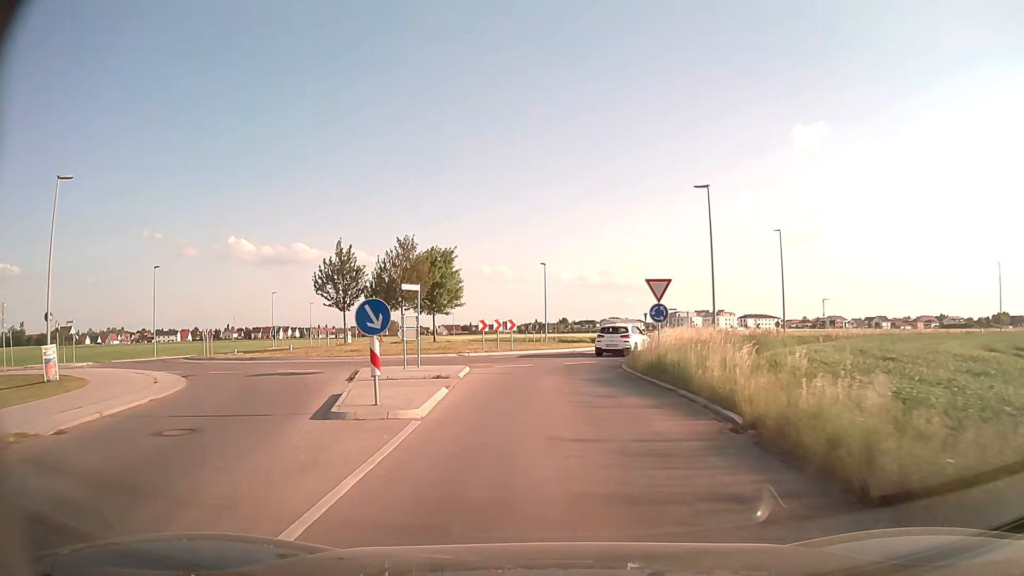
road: tertiary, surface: asphalt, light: Day
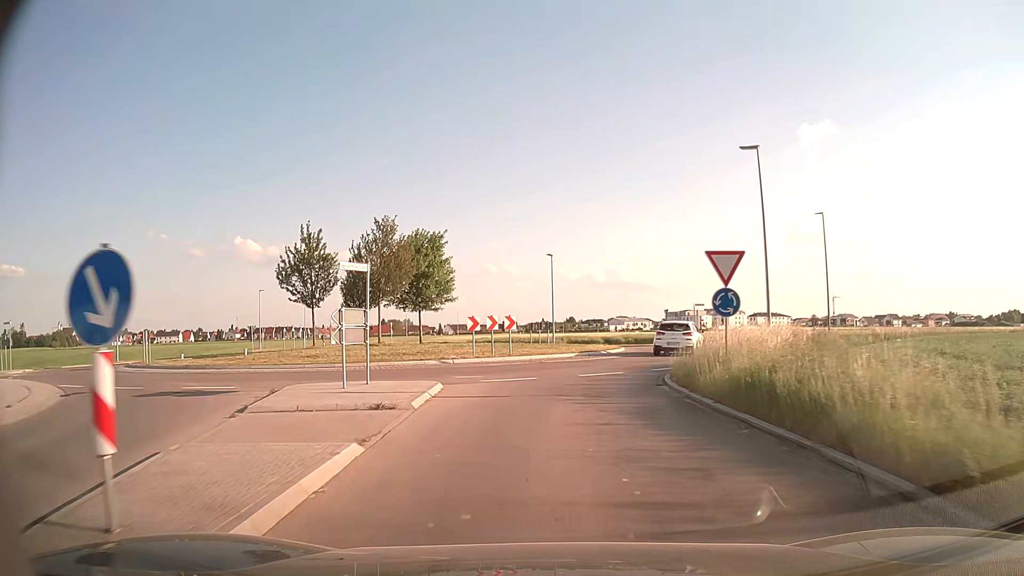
(0.0, +7.1) m; 0°
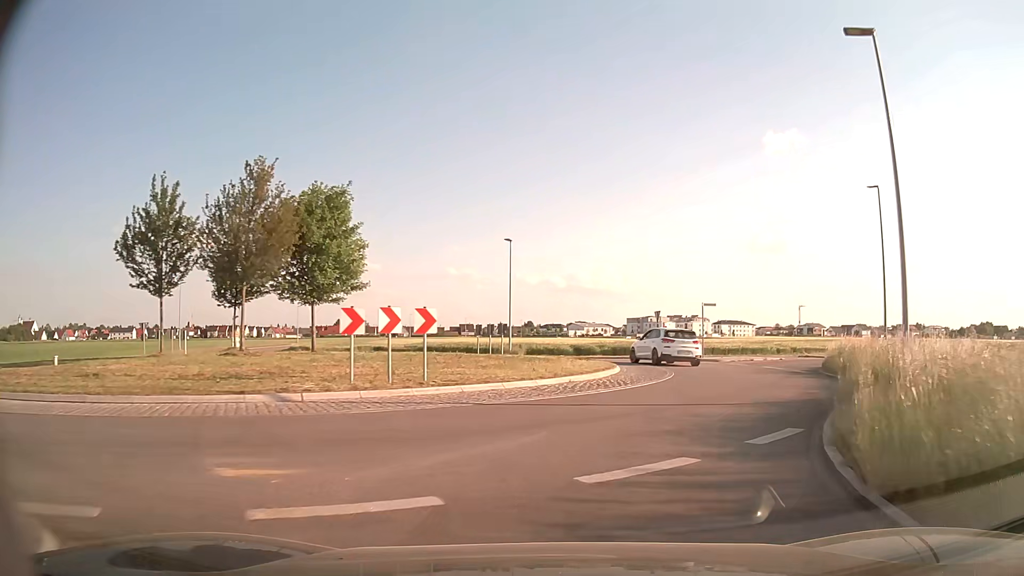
(0.0, +12.2) m; +3°
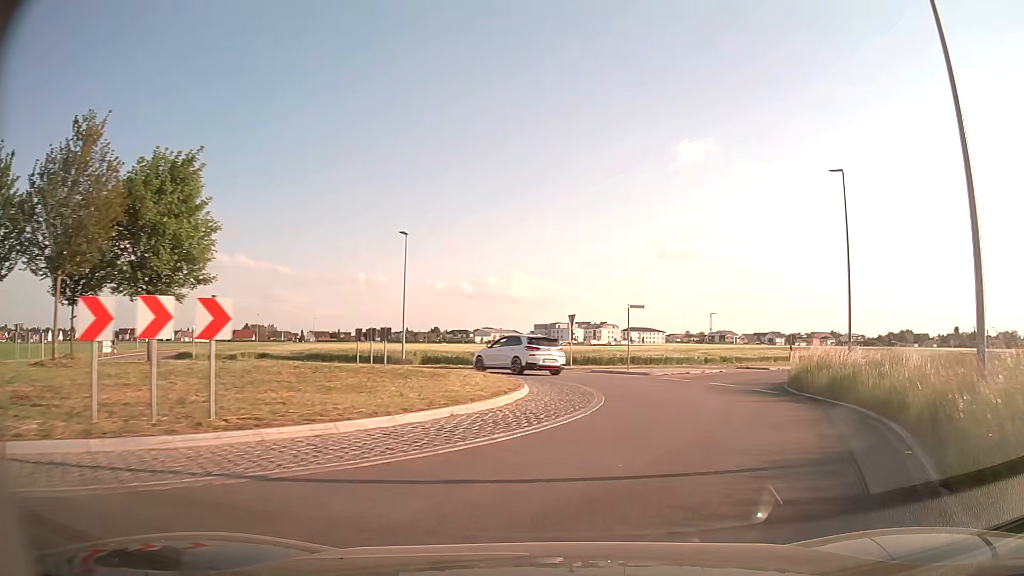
(+0.3, +5.7) m; +7°
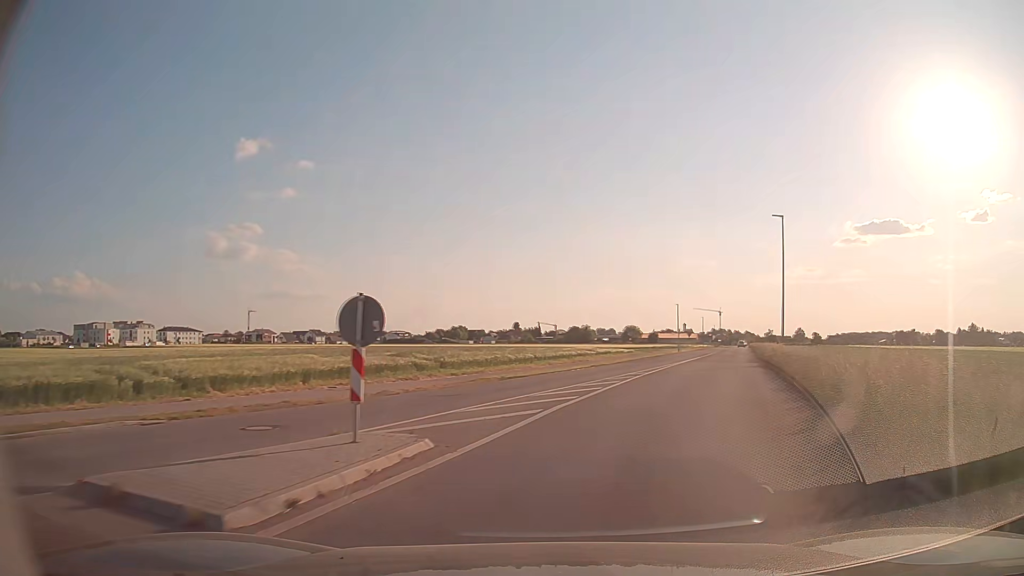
(+9.2, +27.7) m; +38°
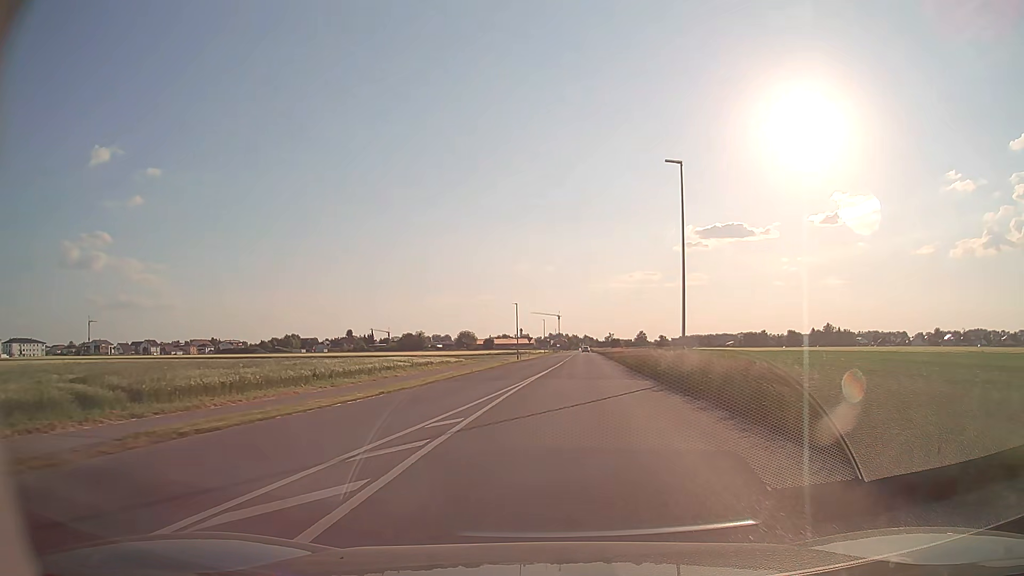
(+2.3, +14.1) m; +15°
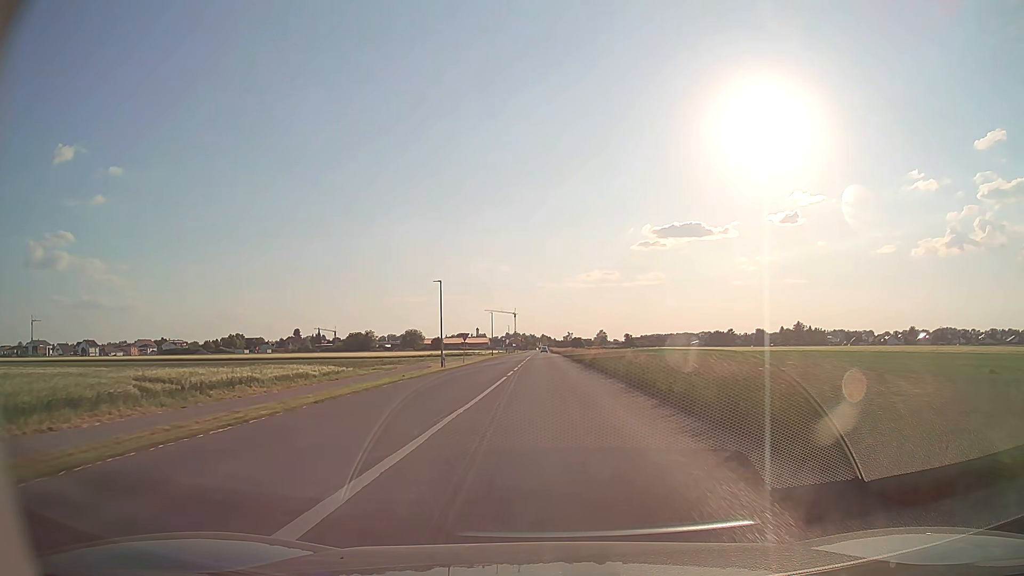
(+1.4, +26.8) m; +4°
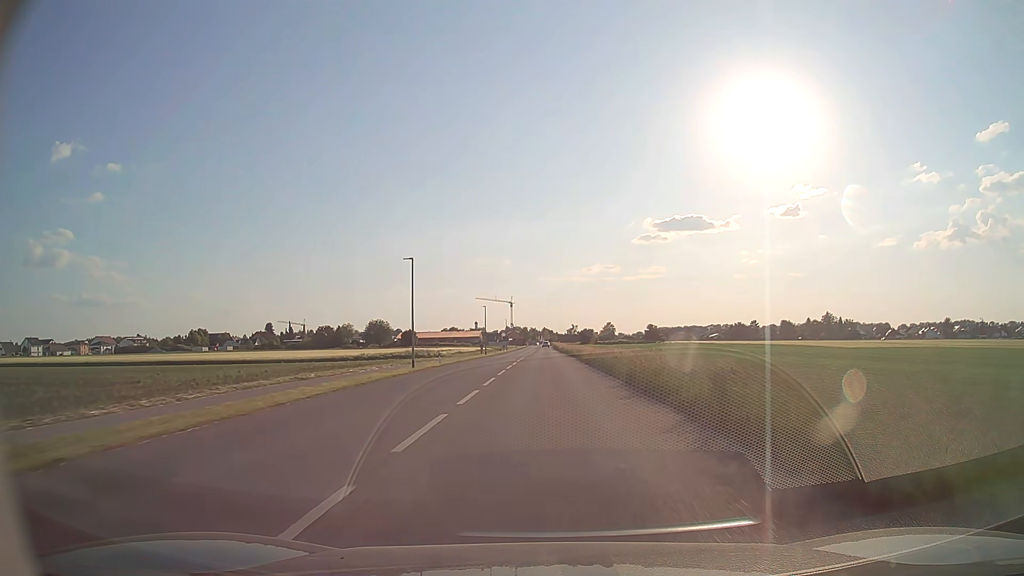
(0.0, +58.5) m; 0°
(0, +10) (0, +20) (0, +30) (0, +40) (0, +50) (0, +60) (0, +70) (0, +80) (0, +90) (0, +100) m
